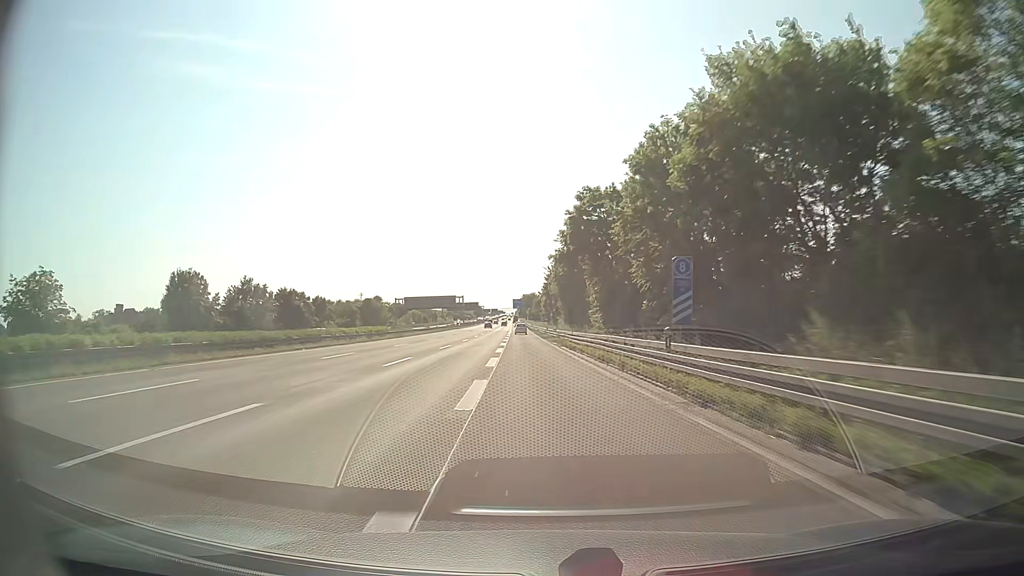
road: motorway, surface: asphalt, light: Day
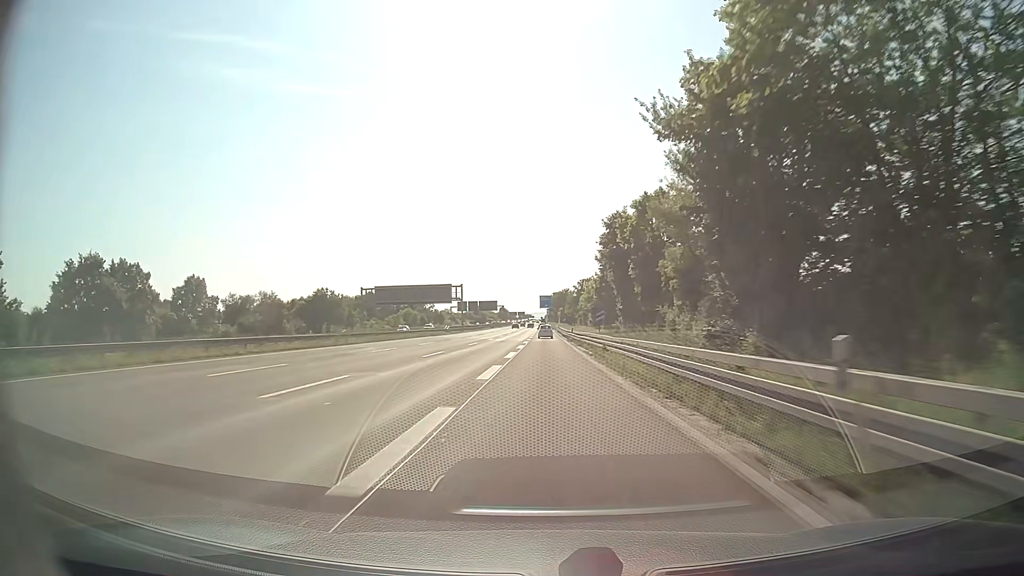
(-2.1, +65.6) m; -3°
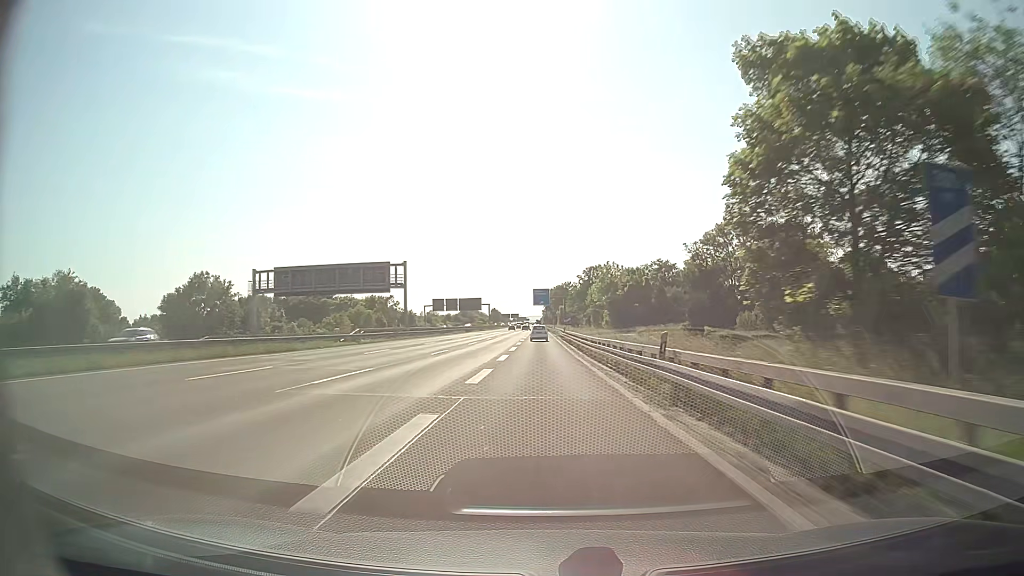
(+0.2, +48.4) m; 0°
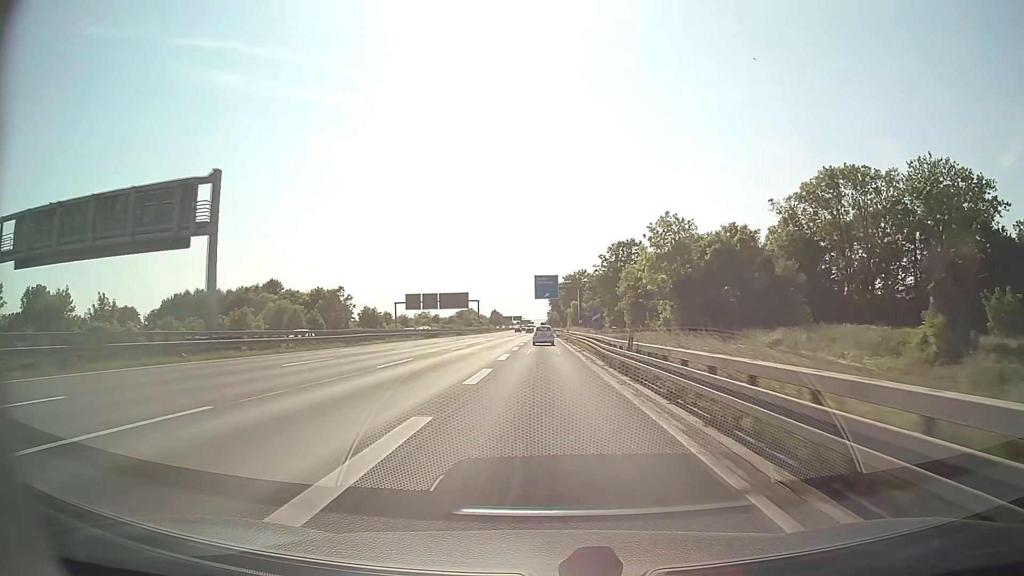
(-0.1, +47.7) m; 0°
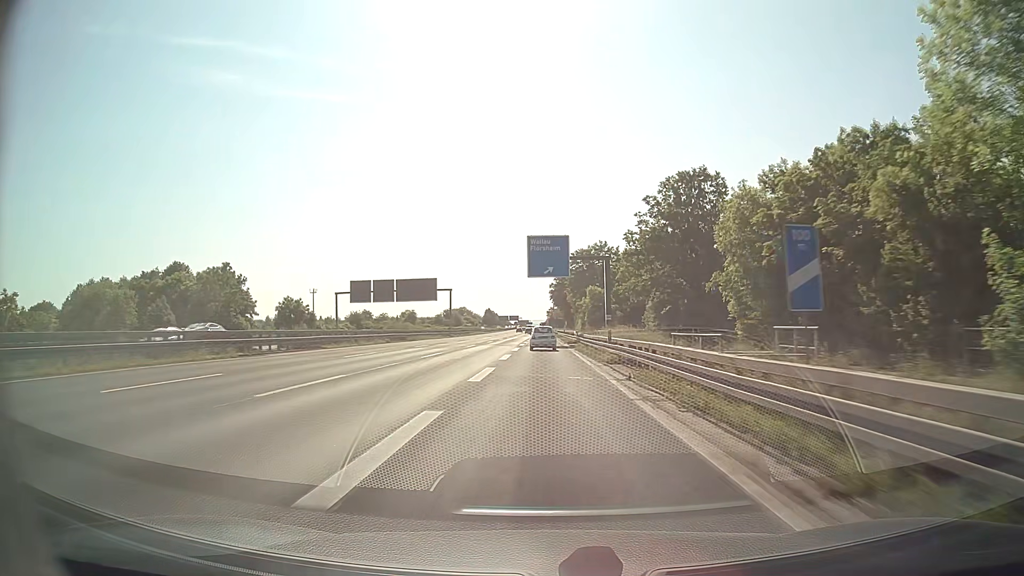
(0.0, +46.8) m; 0°
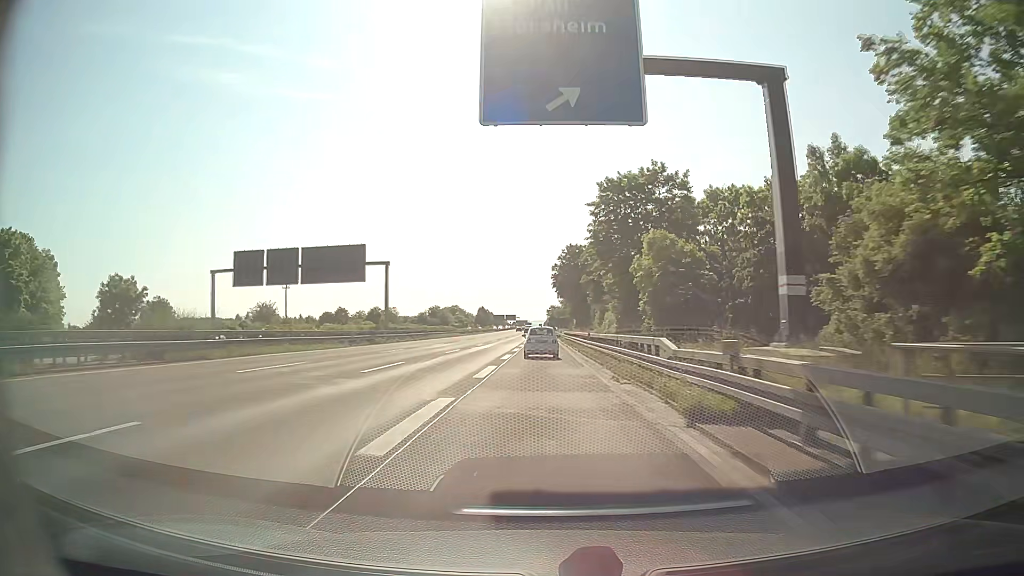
(+0.1, +45.9) m; 0°
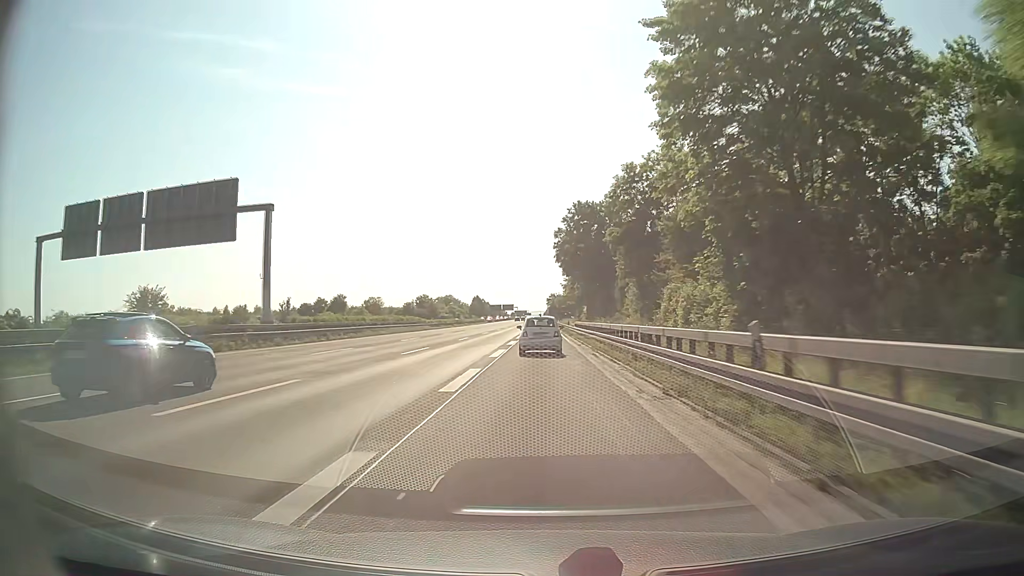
(0.0, +29.7) m; 0°
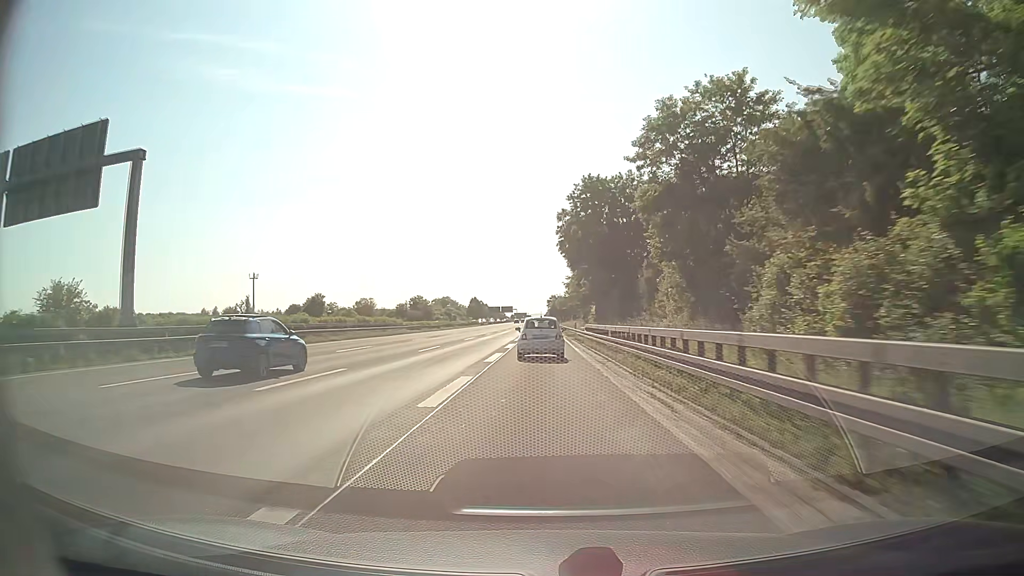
(0.0, +13.9) m; 0°
(0, +10) (0, +20) (0, +30) (0, +40) (0, +50) (0, +60) (0, +70) (0, +80) (0, +90) (0, +100) m
